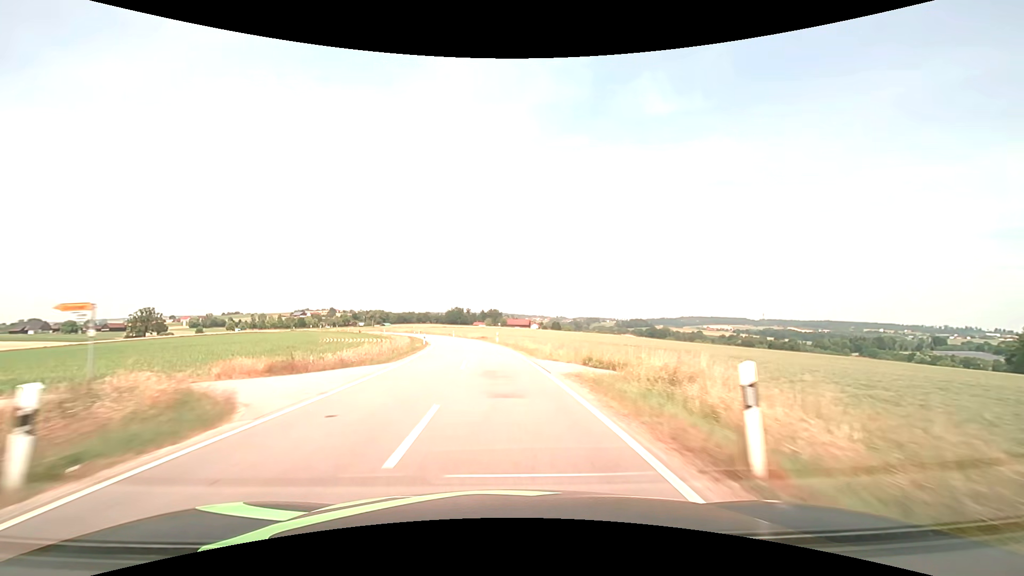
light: Day
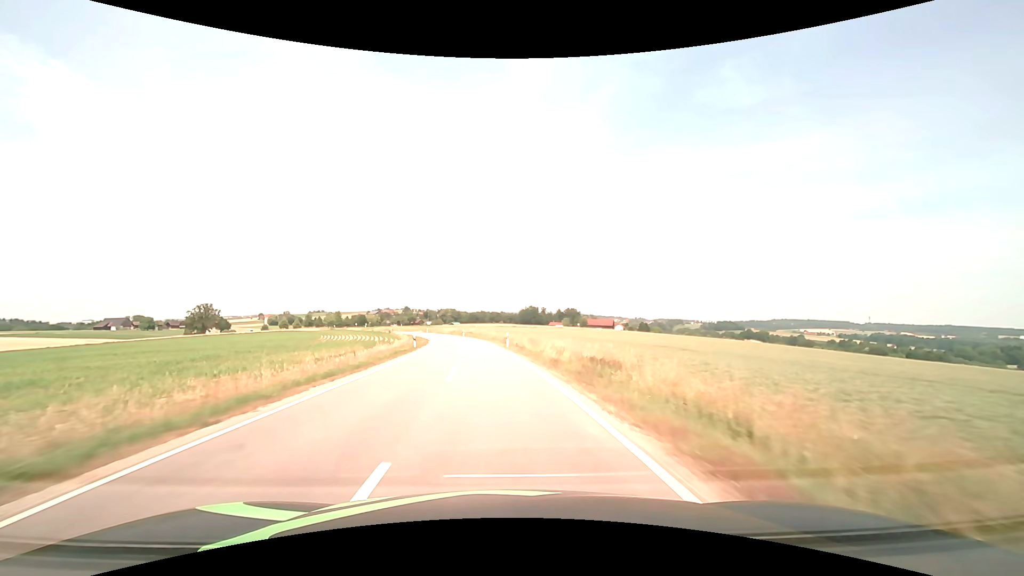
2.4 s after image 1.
(-3.8, +52.5) m; -8°
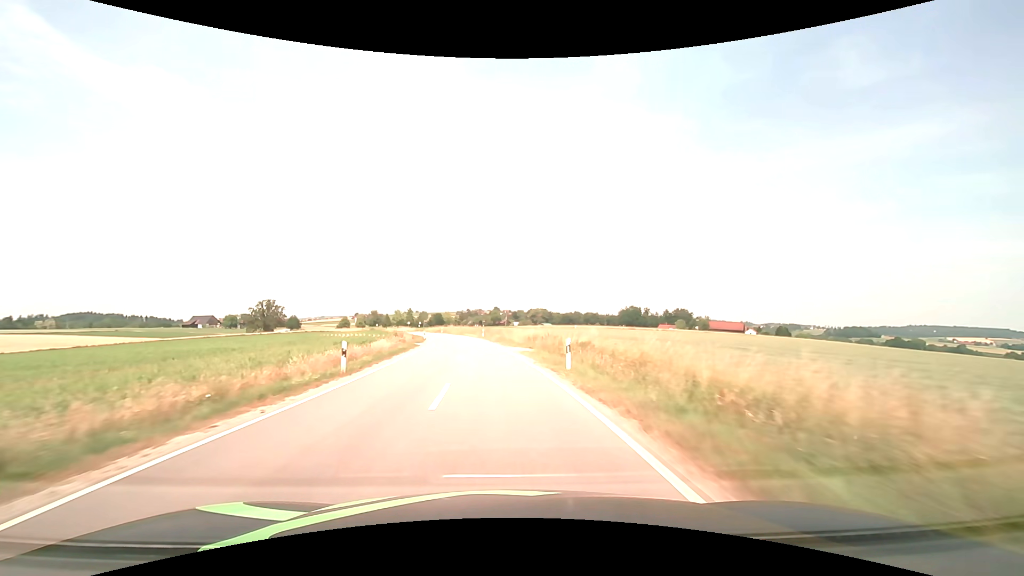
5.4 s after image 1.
(-6.1, +65.6) m; -10°
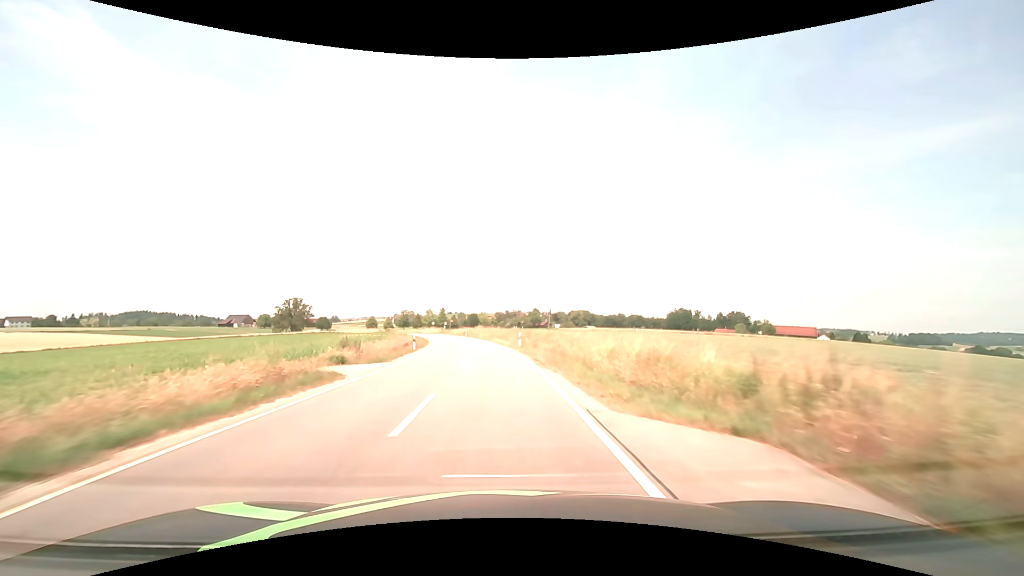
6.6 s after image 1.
(-1.1, +26.3) m; -5°
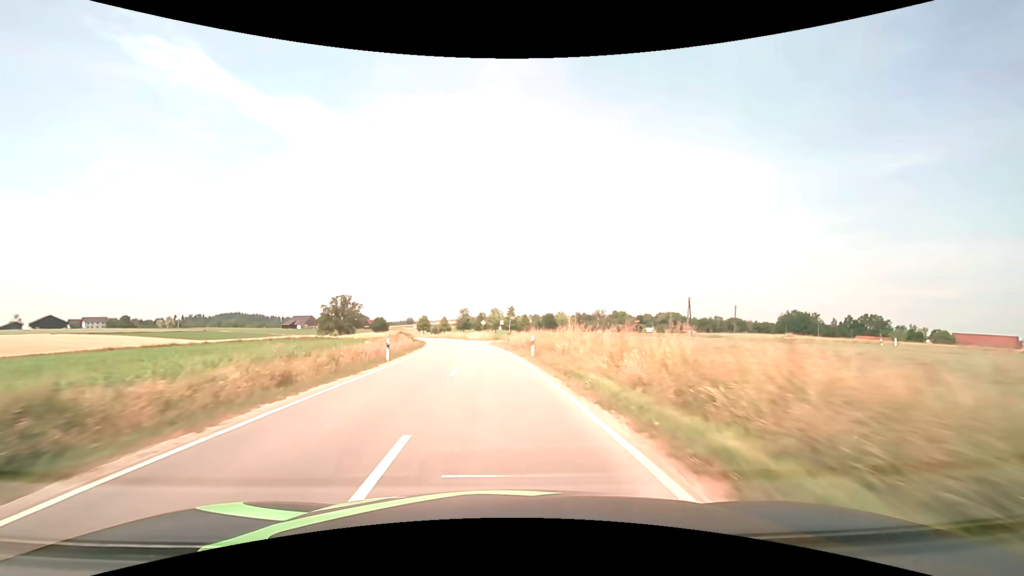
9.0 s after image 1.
(-3.7, +52.6) m; -9°
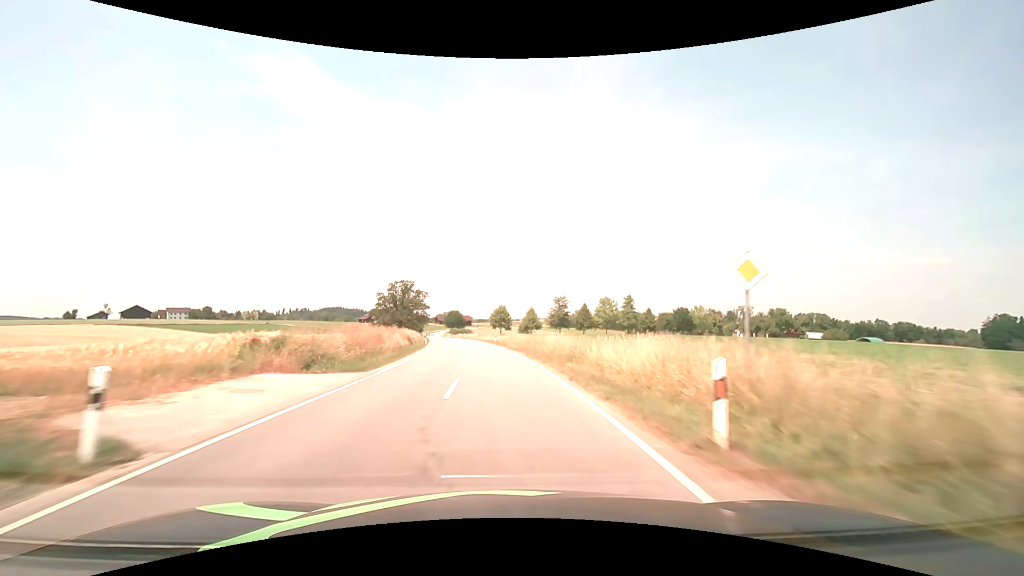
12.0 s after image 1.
(-6.4, +65.6) m; -11°
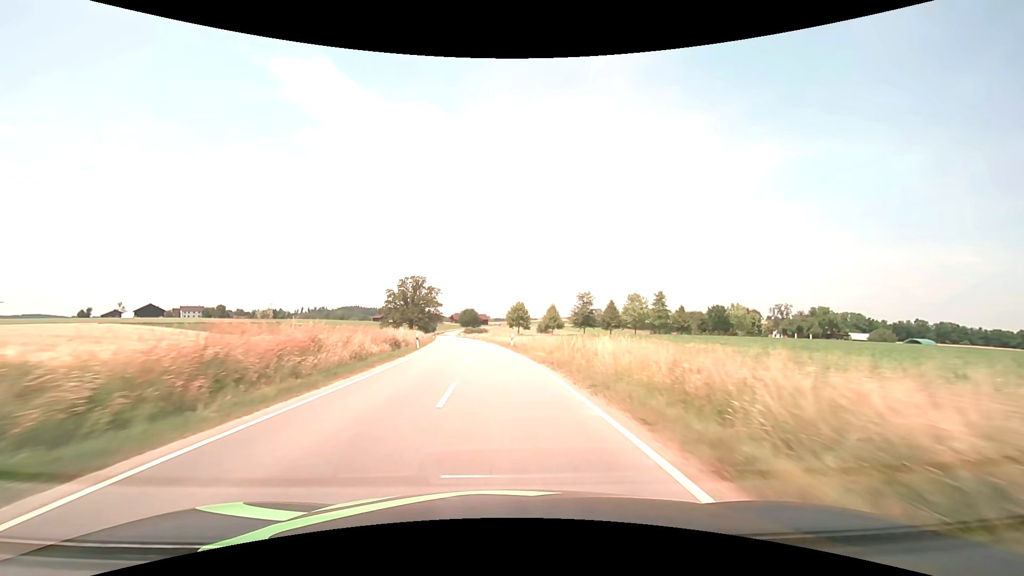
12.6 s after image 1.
(-0.2, +13.2) m; -2°
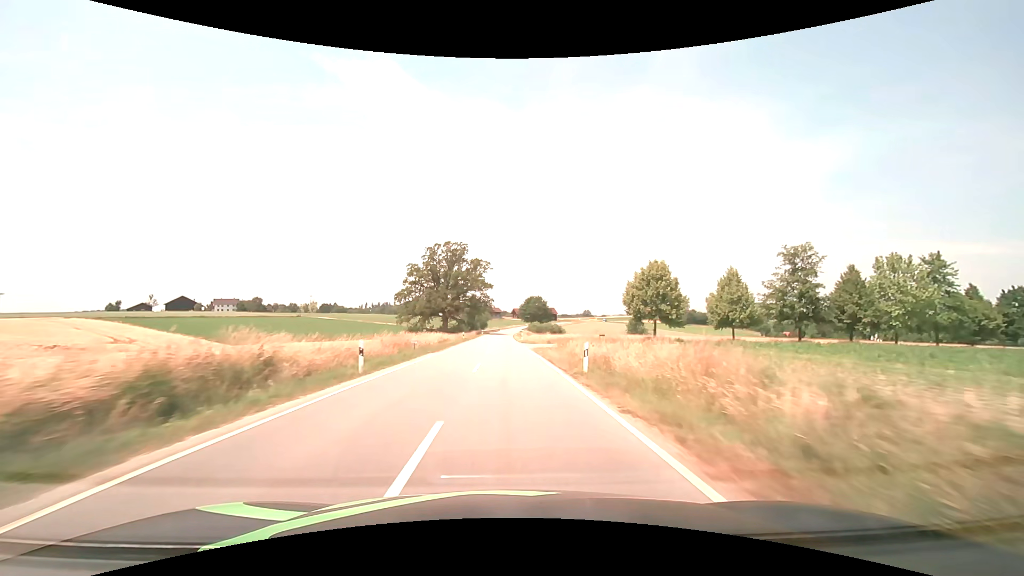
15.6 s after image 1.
(-5.4, +66.0) m; -8°
(0, +10) (0, +20) (0, +30) (0, +40) (0, +50) (0, +60) (0, +70) (-1, +80) (-1, +90) (0, +100) m
